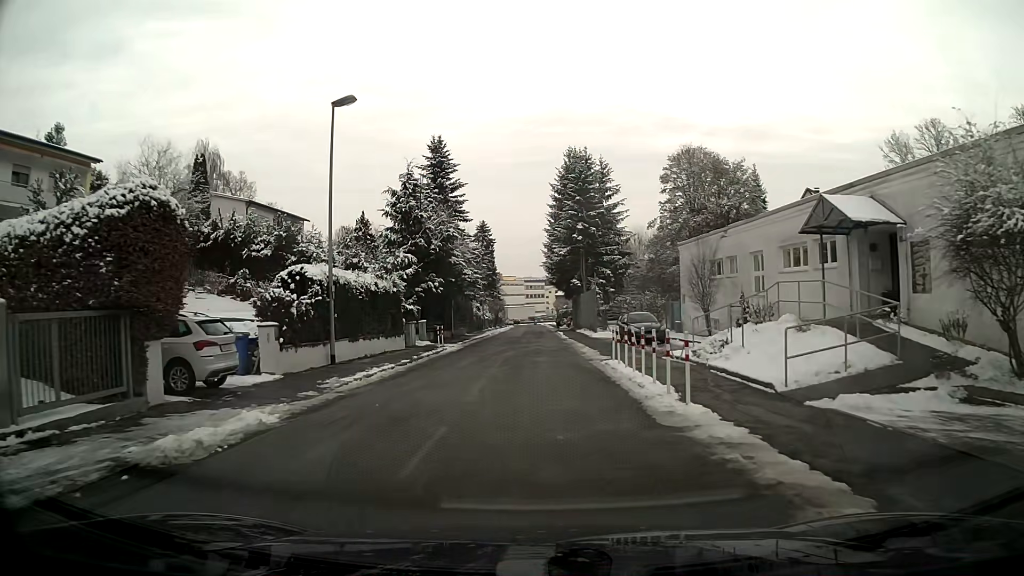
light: Day
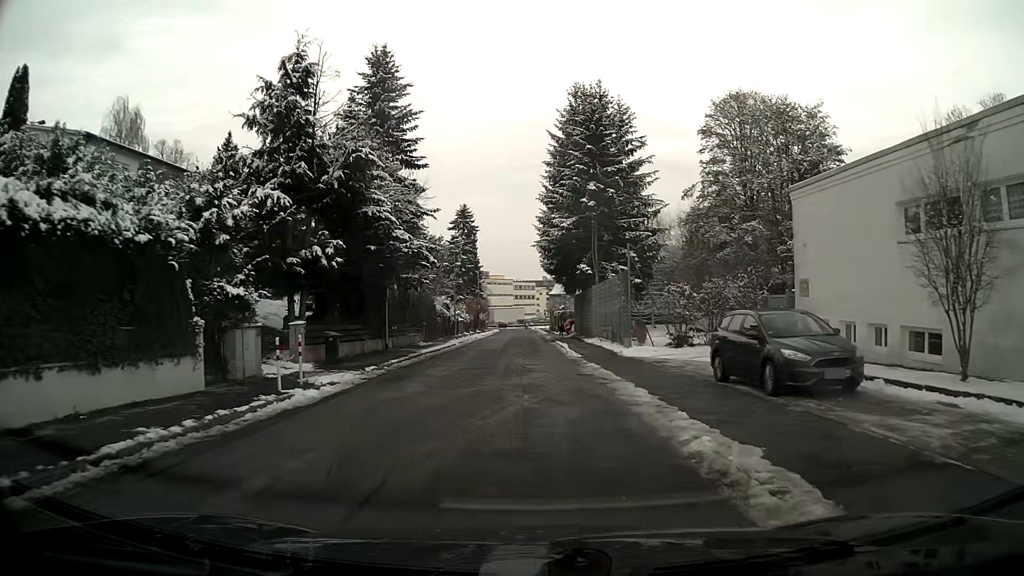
(+0.1, +19.8) m; +1°
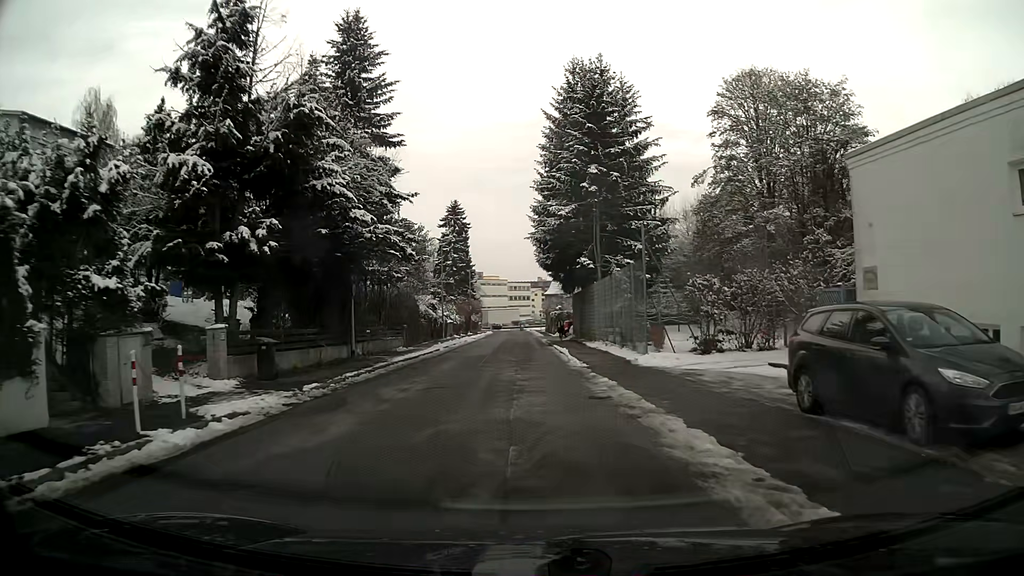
(0.0, +4.9) m; 0°
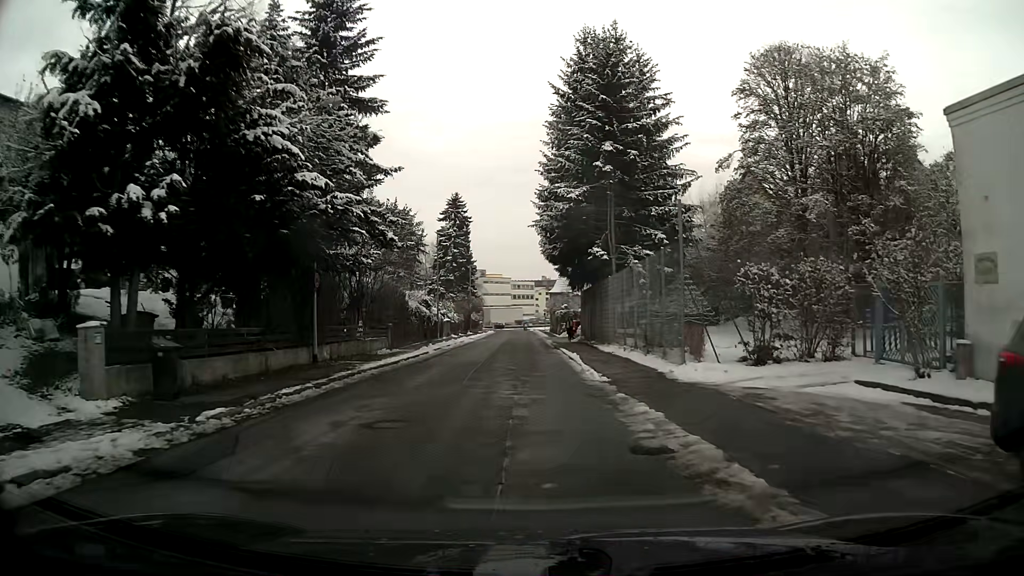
(0.0, +4.9) m; 0°
